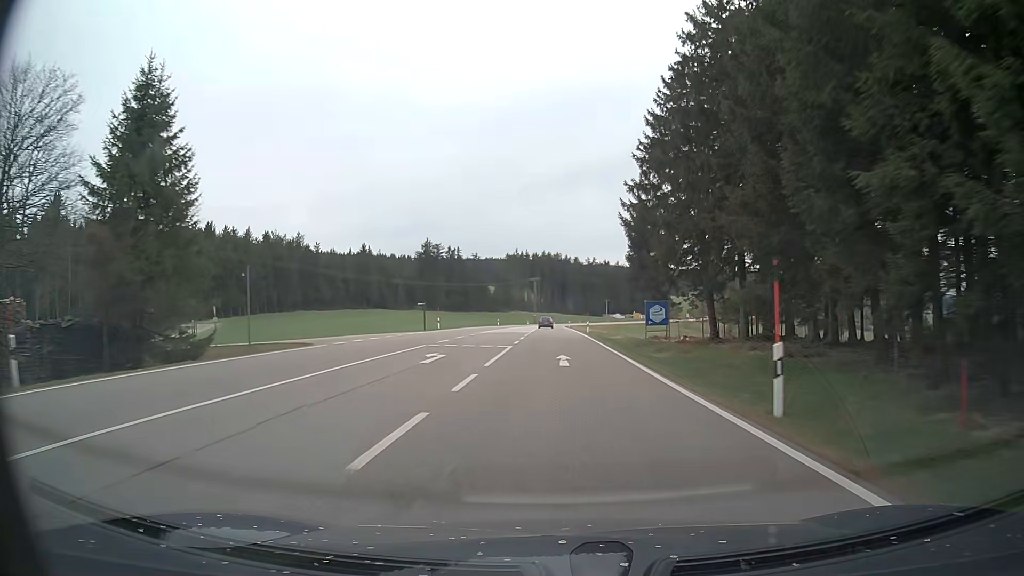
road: primary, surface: asphalt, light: Day
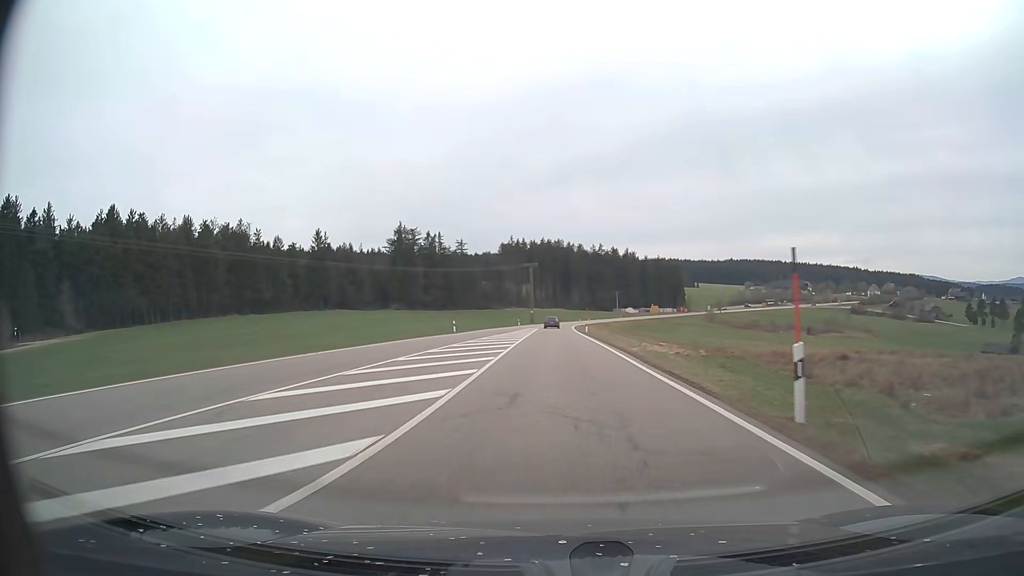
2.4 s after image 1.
(0.0, +51.2) m; 0°
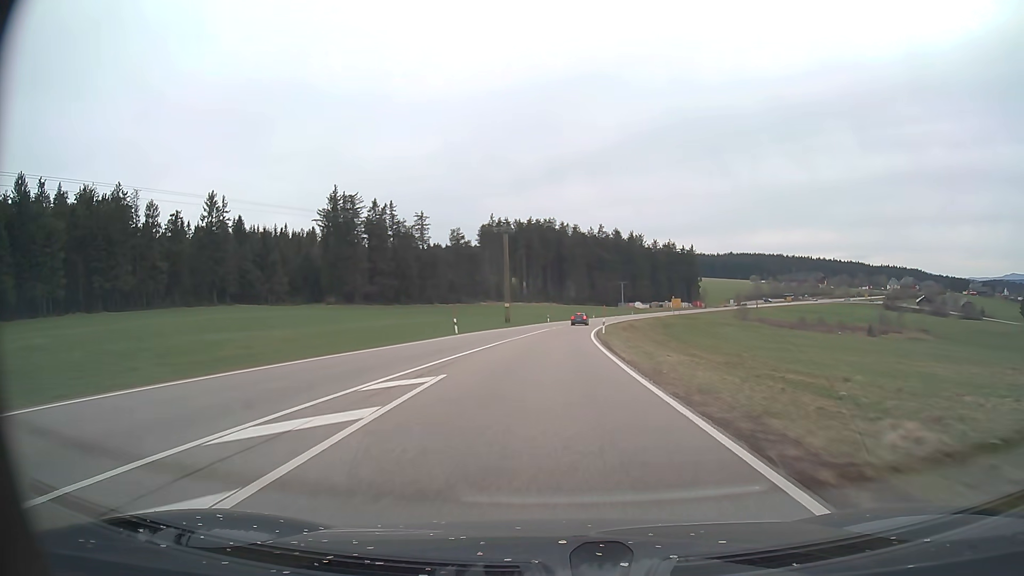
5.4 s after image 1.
(+0.2, +63.7) m; +1°
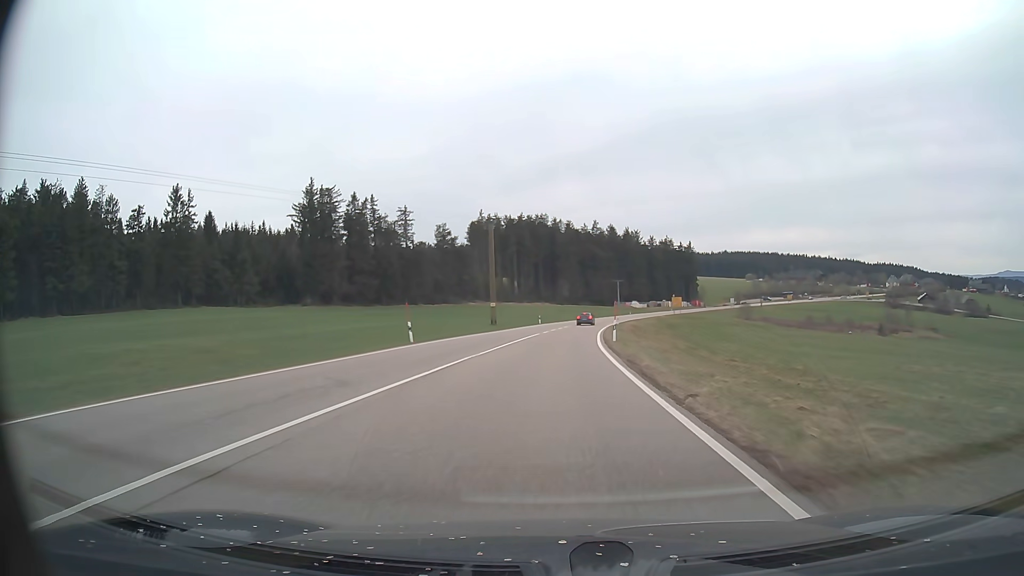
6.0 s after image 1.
(+0.1, +12.5) m; +1°
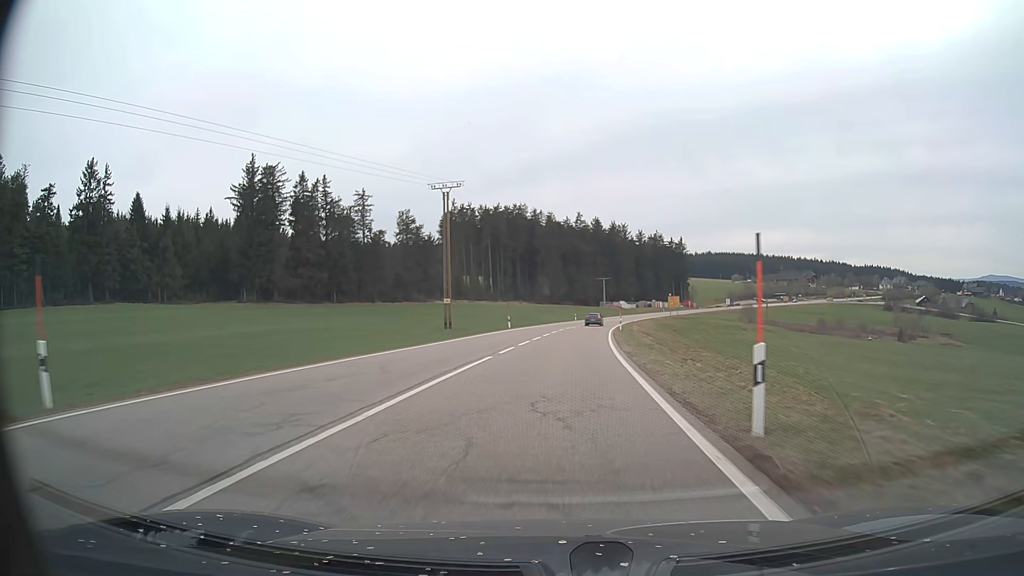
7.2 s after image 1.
(+0.3, +24.6) m; +2°
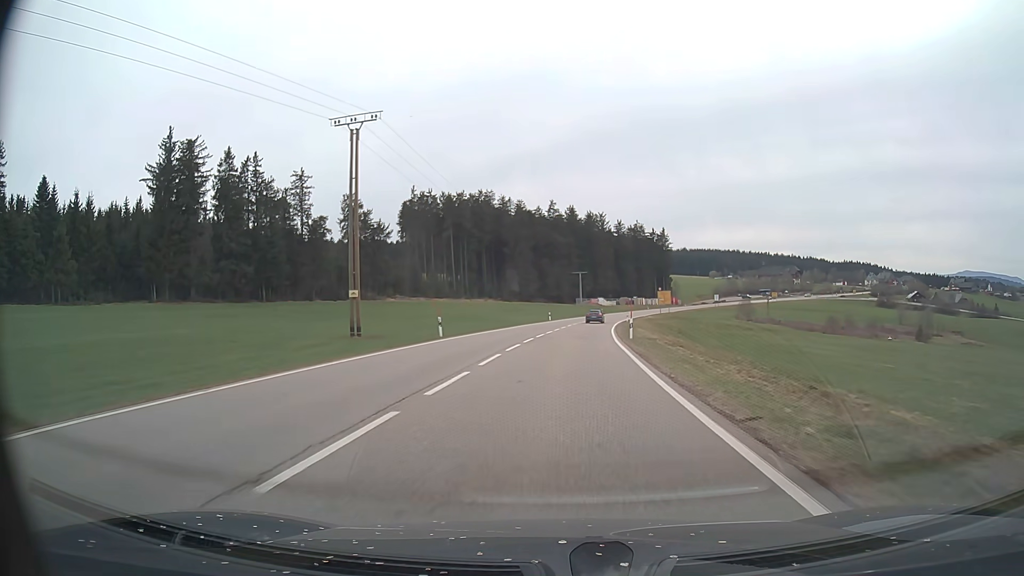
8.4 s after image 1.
(+0.5, +24.2) m; +2°
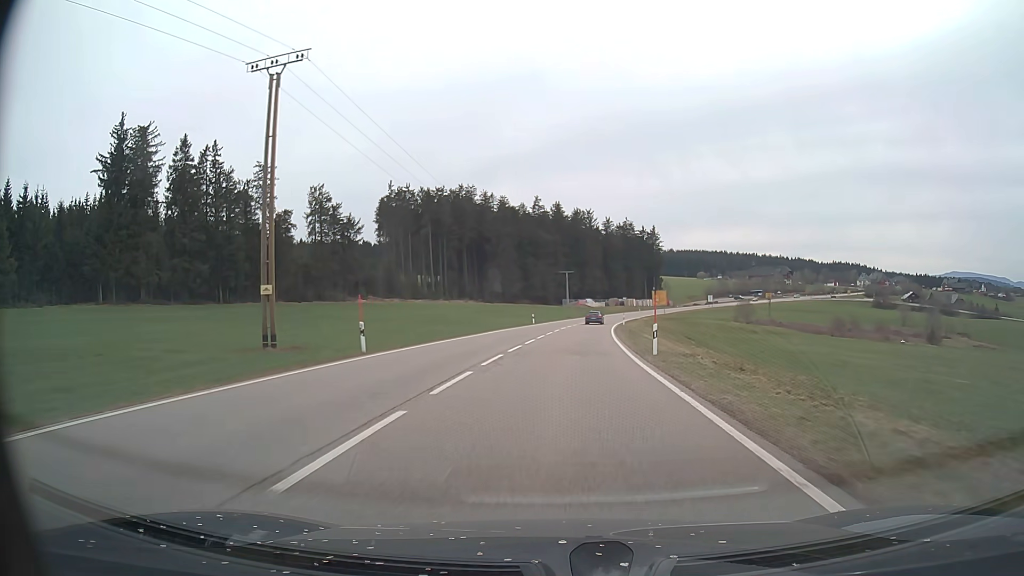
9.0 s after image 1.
(+0.1, +11.9) m; +1°
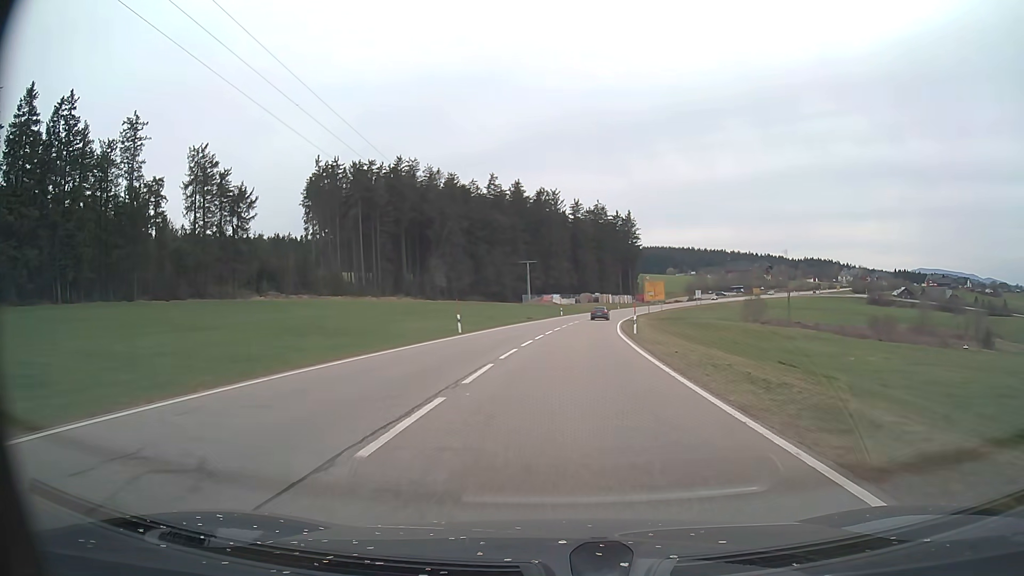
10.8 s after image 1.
(+1.0, +35.0) m; +3°
(0, +10) (0, +20) (+1, +30) (+1, +40) (+2, +50) (+3, +60) (+5, +70) (+6, +80) (+8, +90) (+10, +99) m
